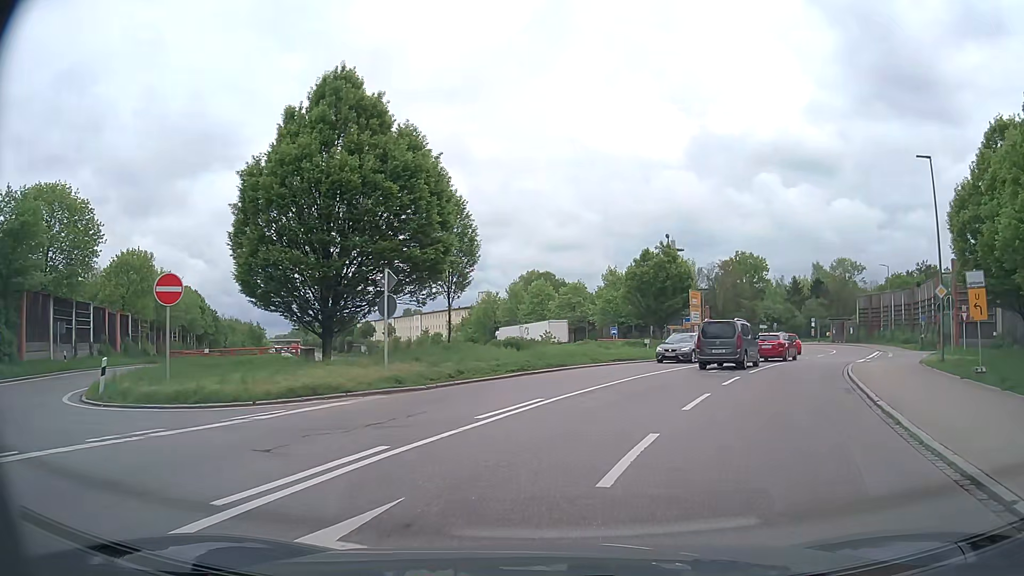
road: secondary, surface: asphalt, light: Day
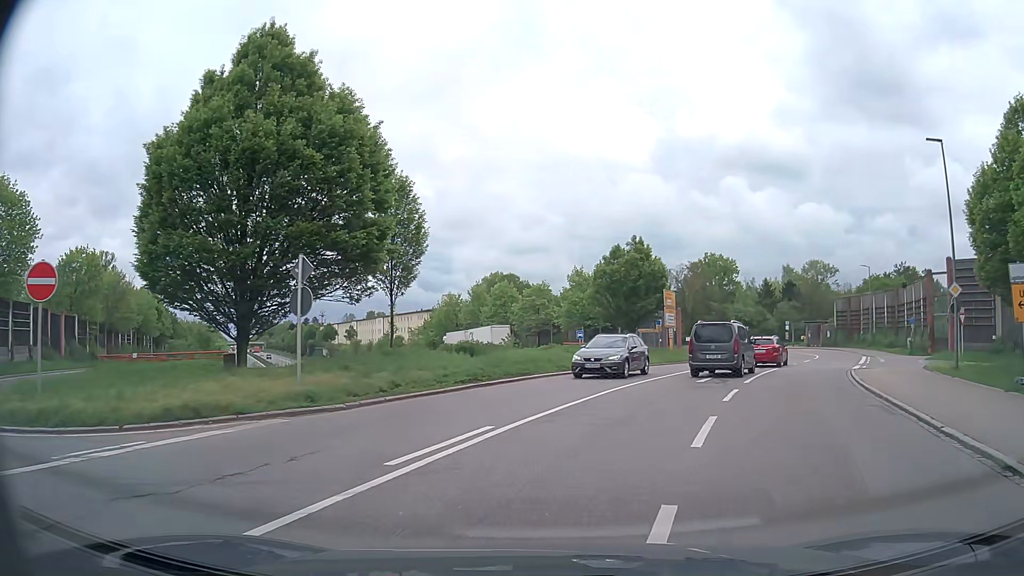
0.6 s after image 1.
(+0.1, +3.7) m; +4°
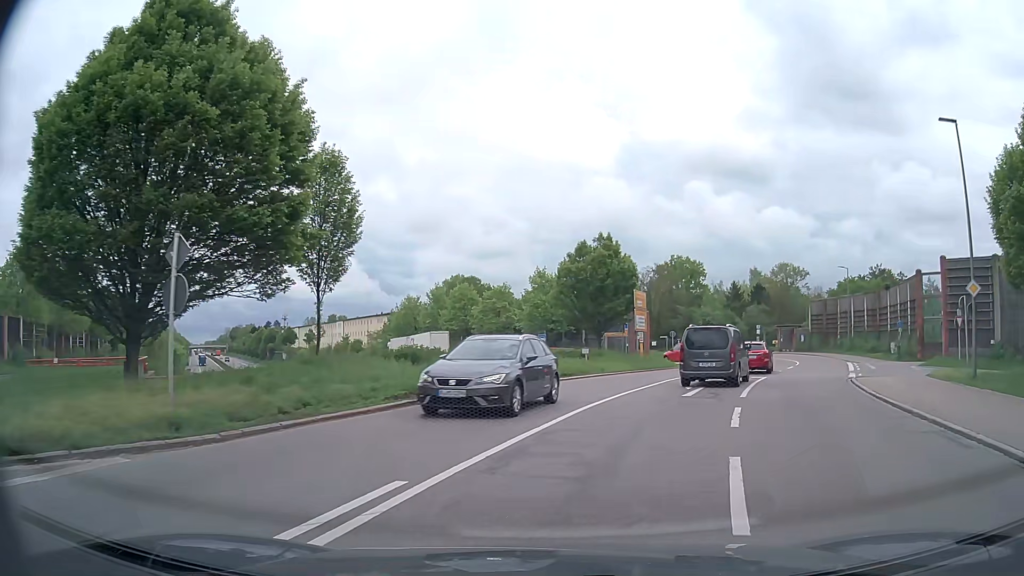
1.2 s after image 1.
(0.0, +3.6) m; +2°
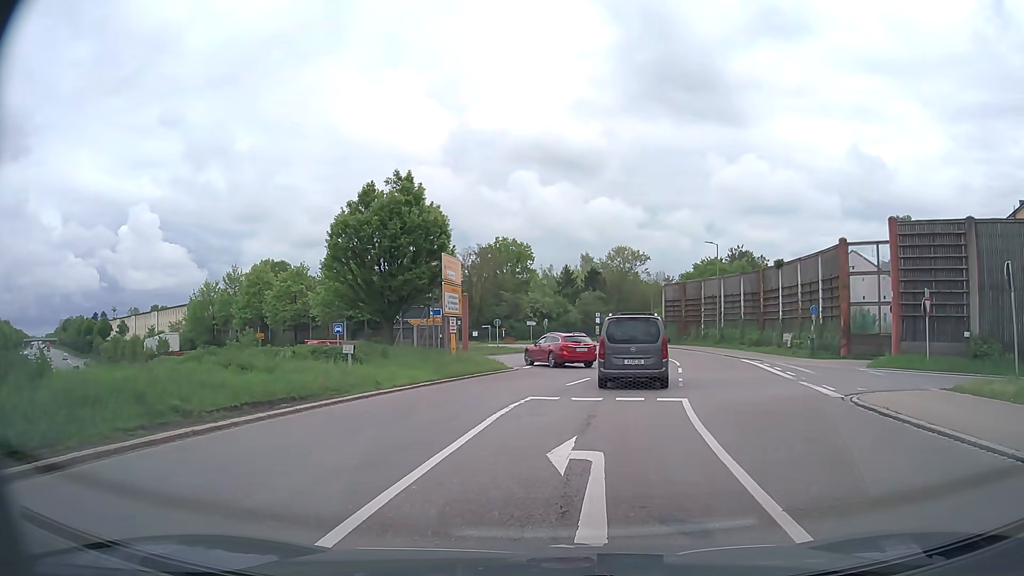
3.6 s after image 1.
(+1.6, +12.7) m; +14°
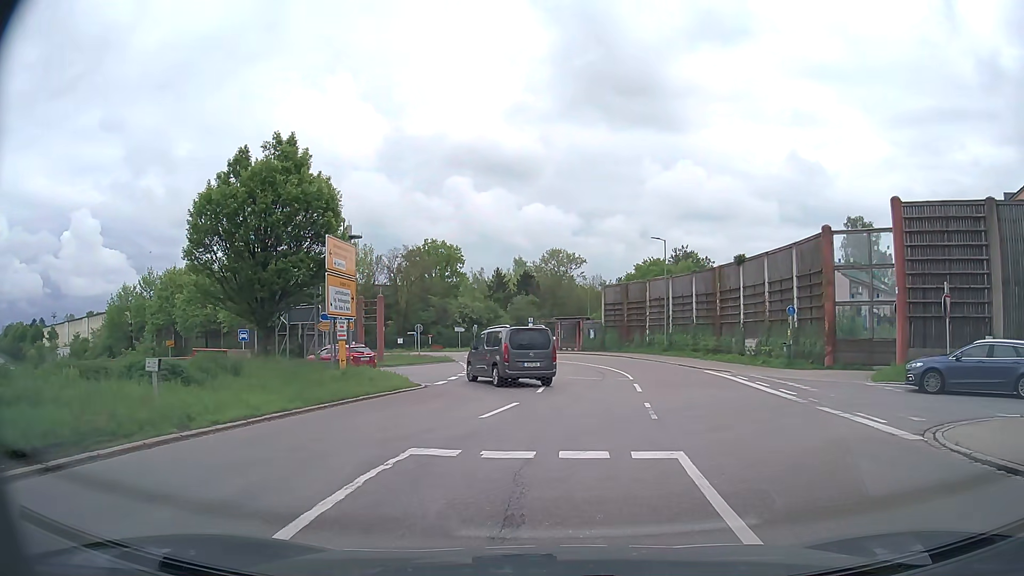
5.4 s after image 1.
(+0.4, +6.2) m; +6°
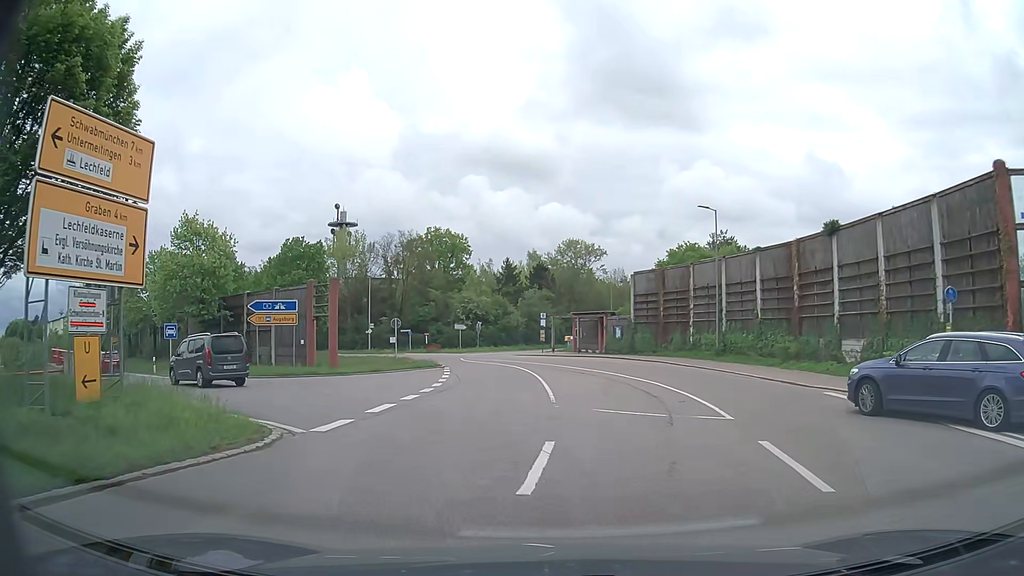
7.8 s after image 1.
(+0.2, +12.8) m; 0°
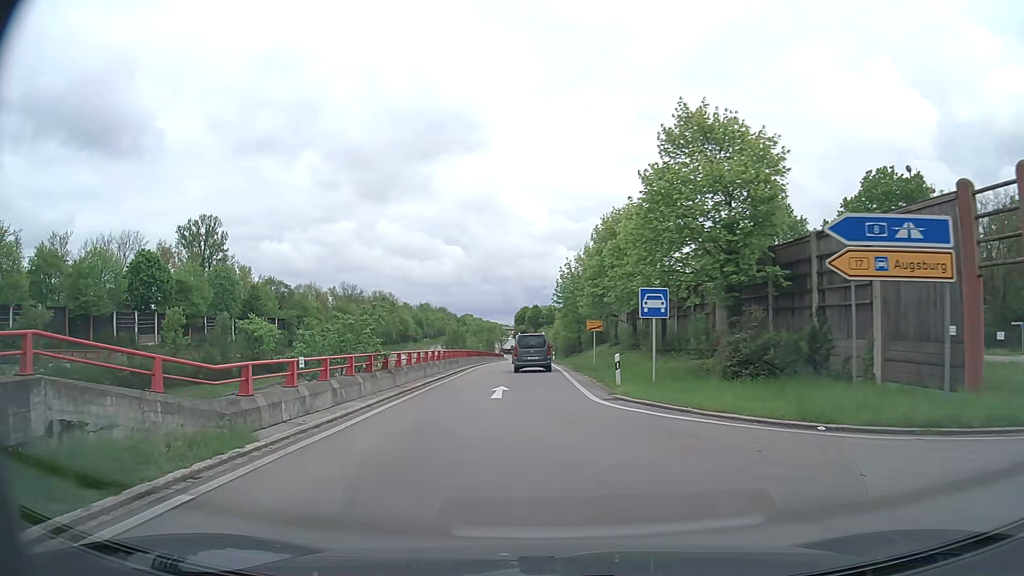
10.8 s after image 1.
(-7.8, +19.7) m; -48°
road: trunk_link
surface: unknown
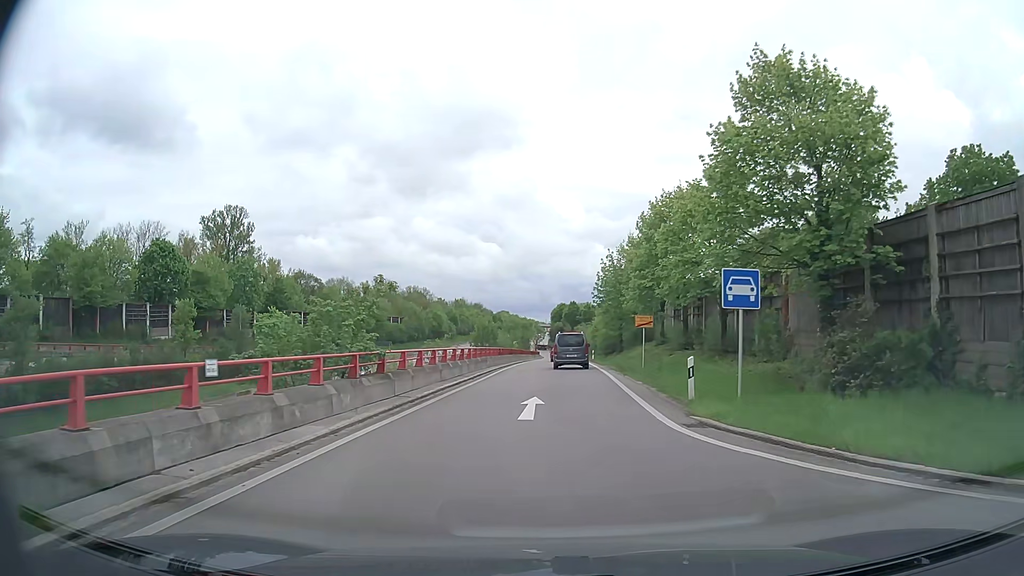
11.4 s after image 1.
(-0.2, +5.2) m; -4°
(0, +10) (0, +20) (0, +30) (0, +40) (+1, +50) (+1, +60) (+1, +70) (+1, +80) (+1, +90) (+2, +100) m
